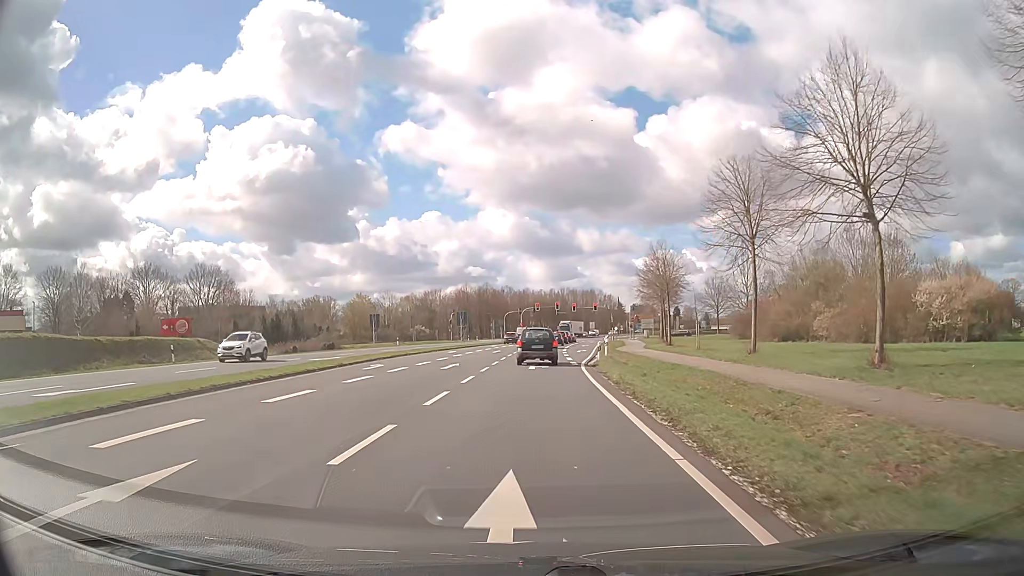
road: primary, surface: asphalt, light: Day
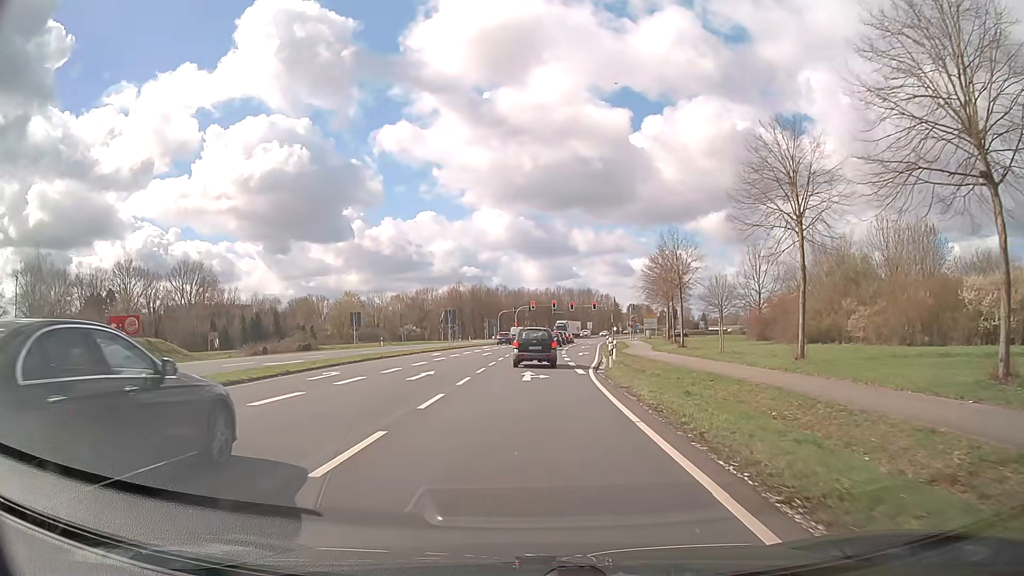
(+0.1, +6.5) m; +1°
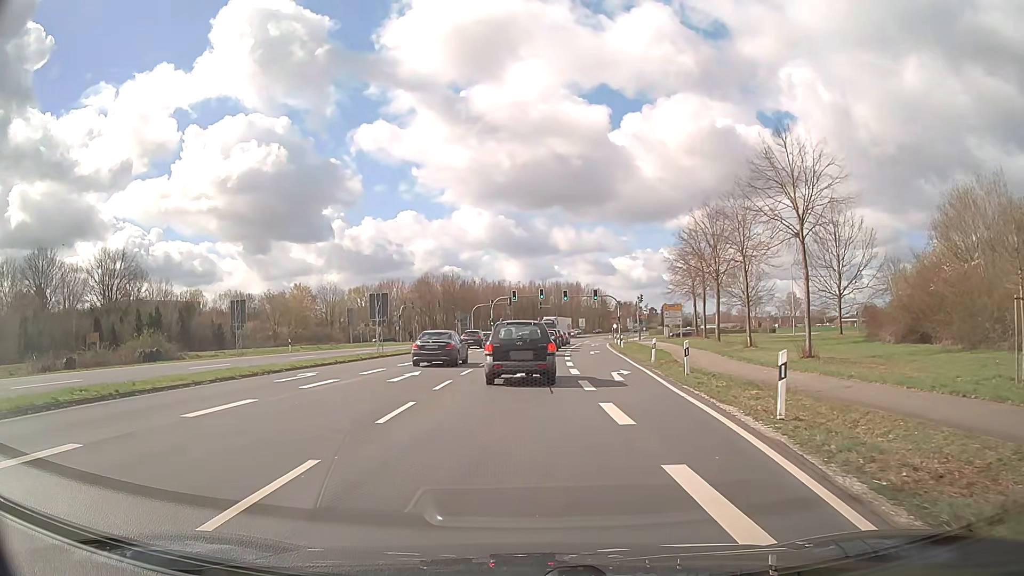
(+0.3, +25.7) m; +1°
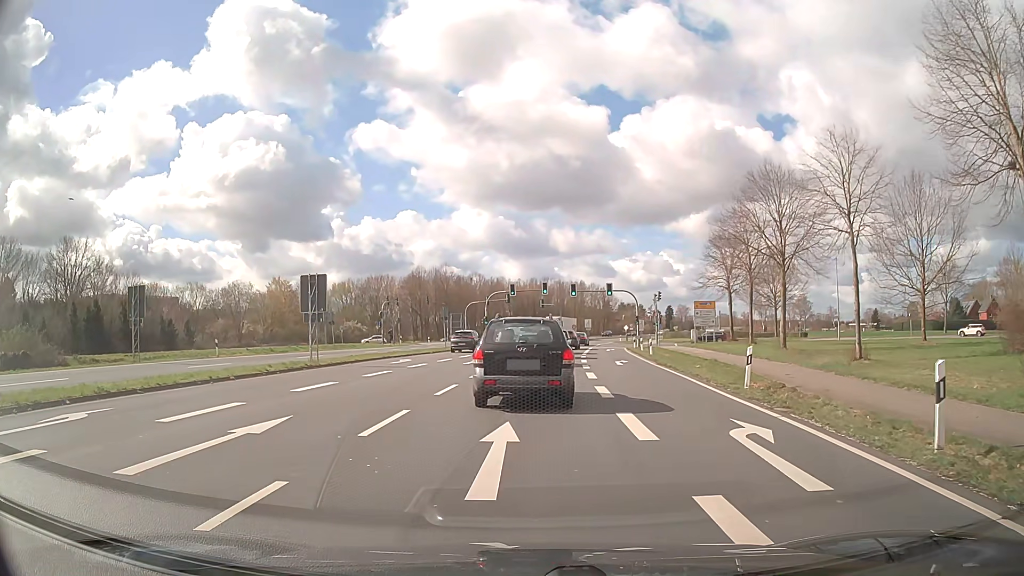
(0.0, +13.0) m; 0°
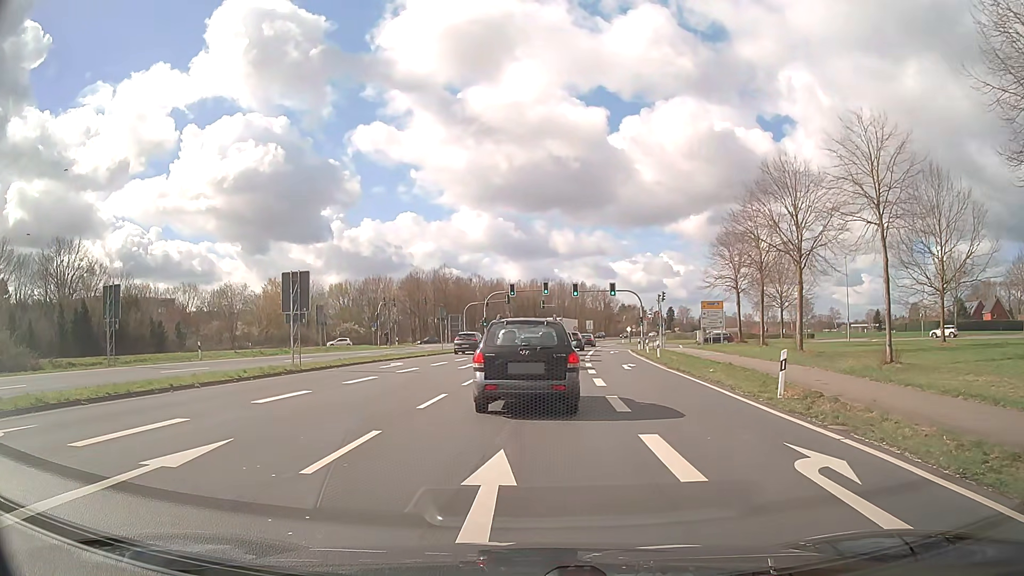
(0.0, +2.3) m; 0°
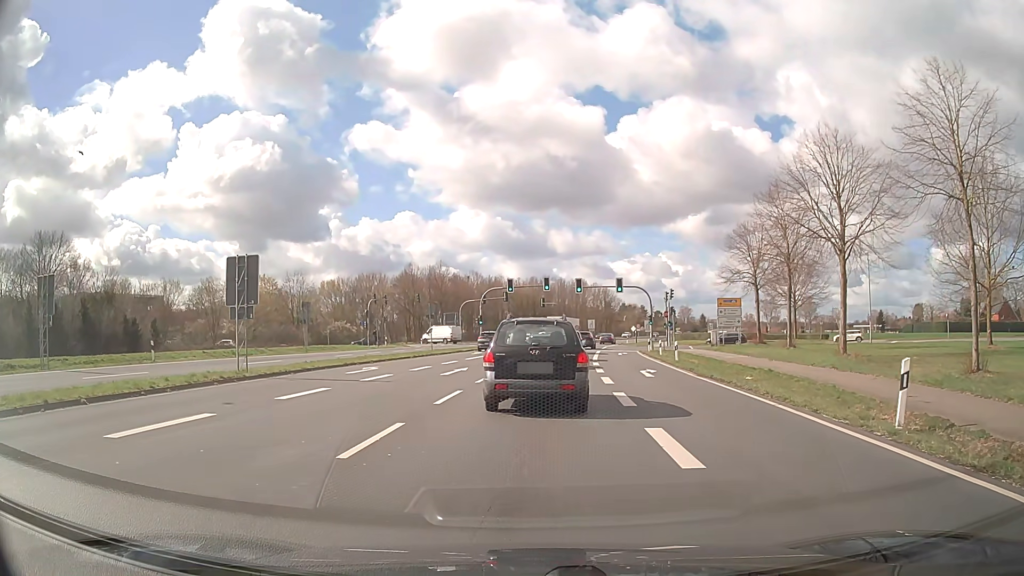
(0.0, +5.1) m; +1°
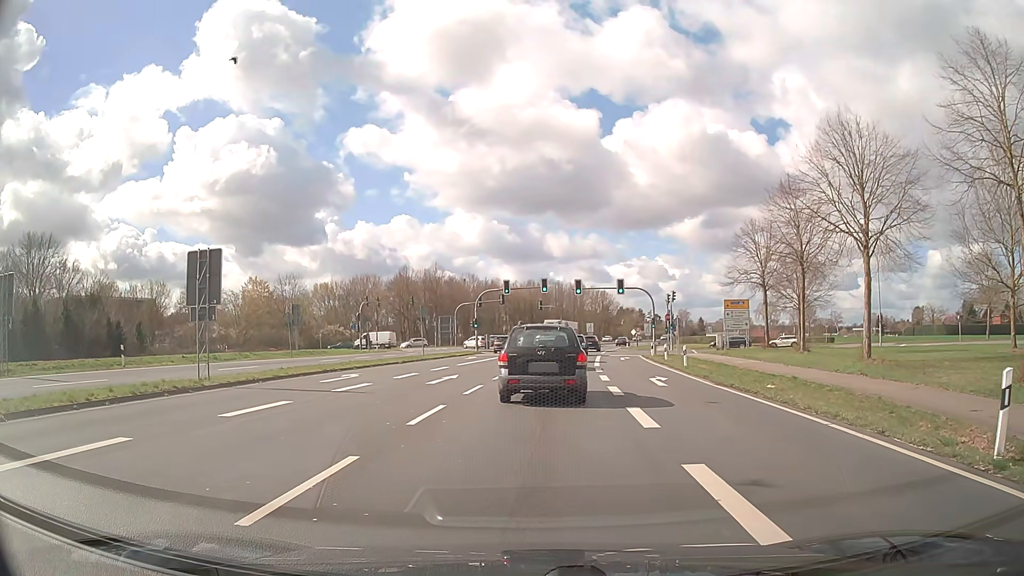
(0.0, +2.7) m; 0°
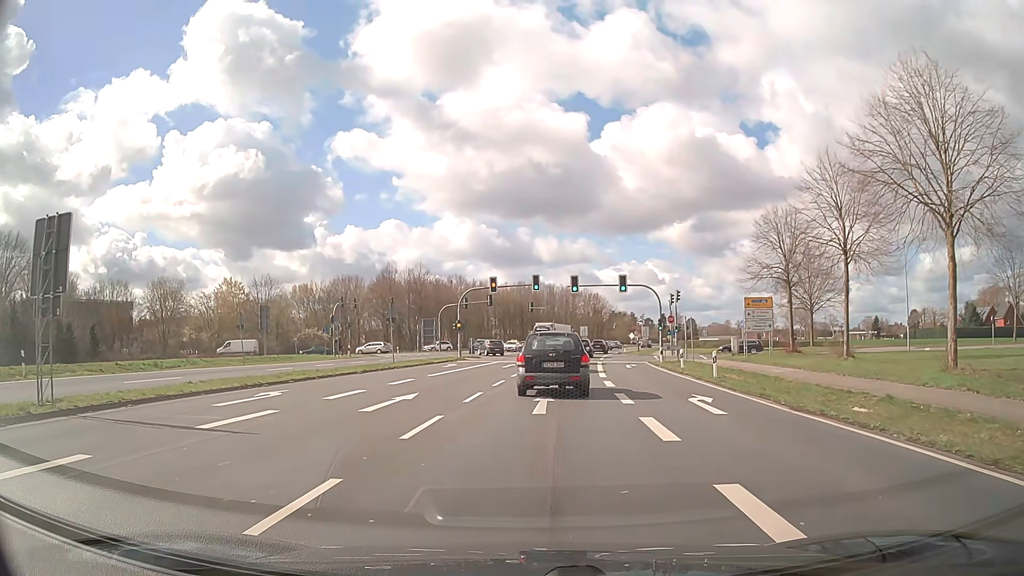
(0.0, +7.4) m; 0°
(0, +10) (+1, +20) (+2, +30) (+3, +40) (+3, +50) (+5, +60) (+6, +70) (+8, +80) (+10, +89) (+12, +99) m
